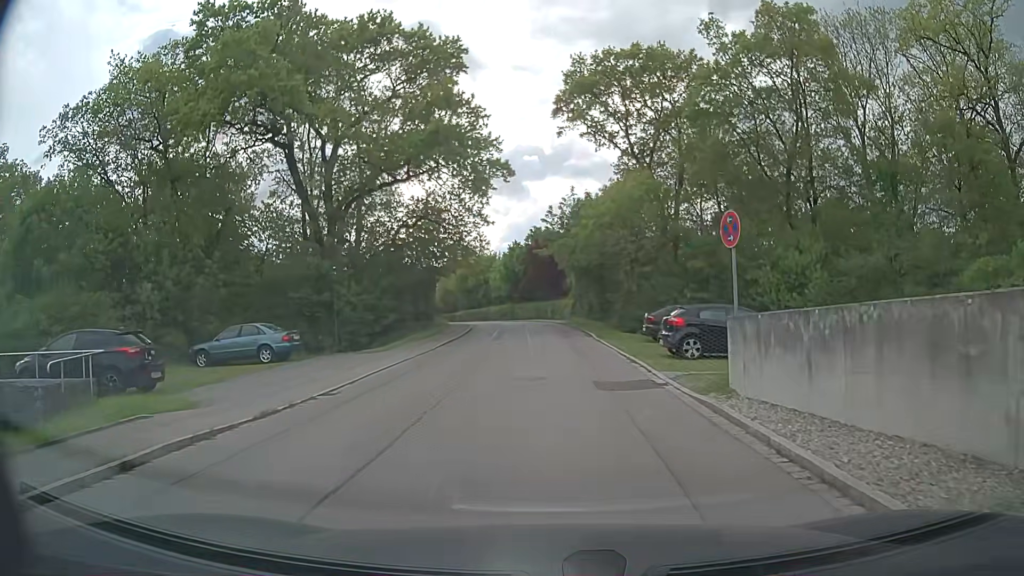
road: residential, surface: asphalt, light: Day
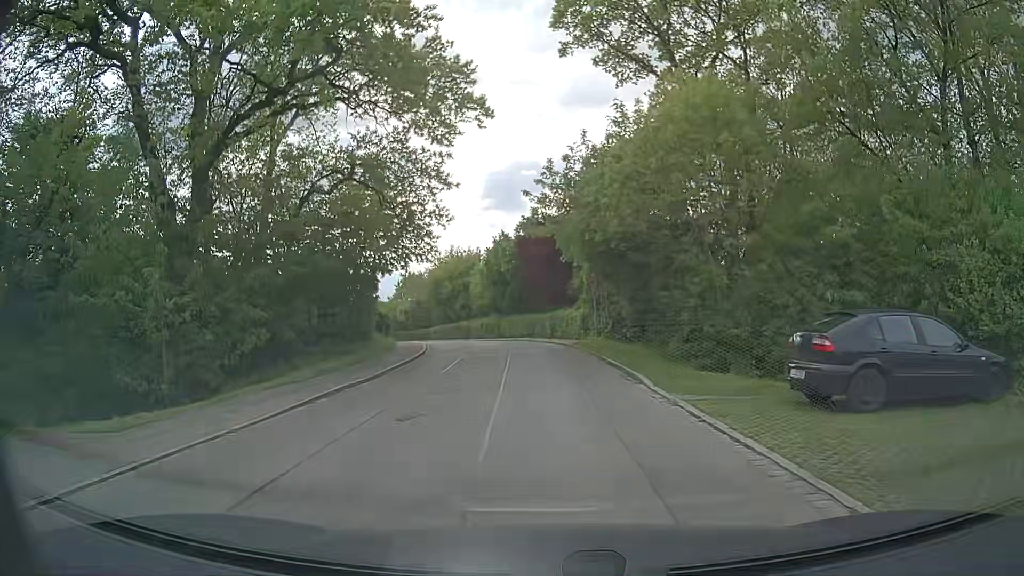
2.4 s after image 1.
(+0.3, +16.2) m; 0°
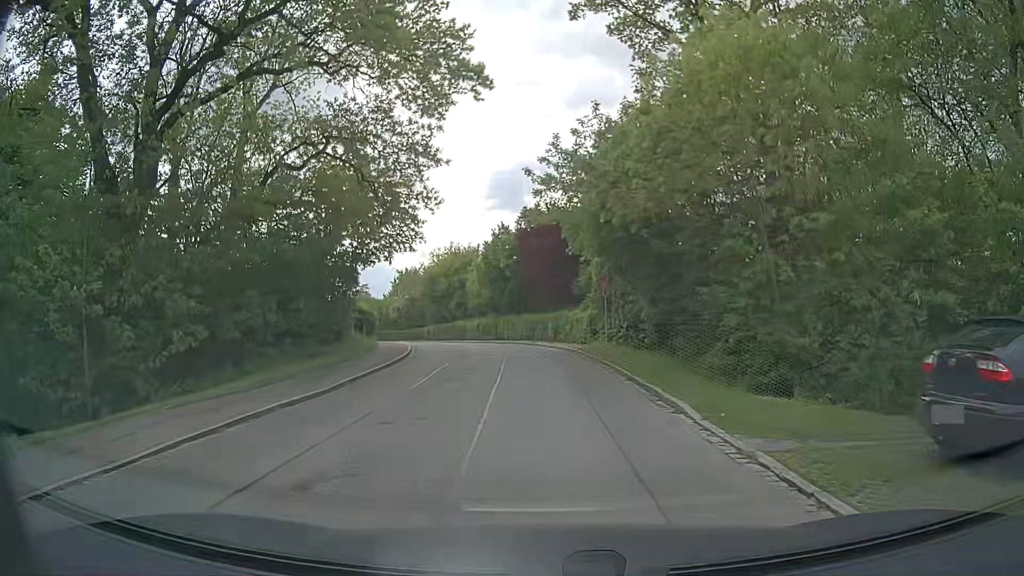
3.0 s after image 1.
(0.0, +3.9) m; 0°
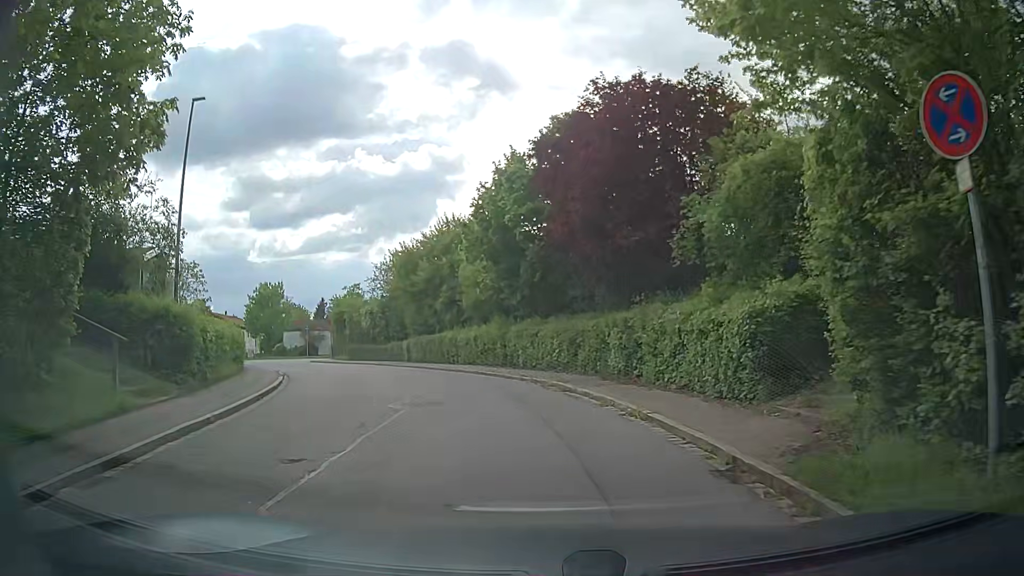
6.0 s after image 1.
(-0.3, +19.9) m; -3°
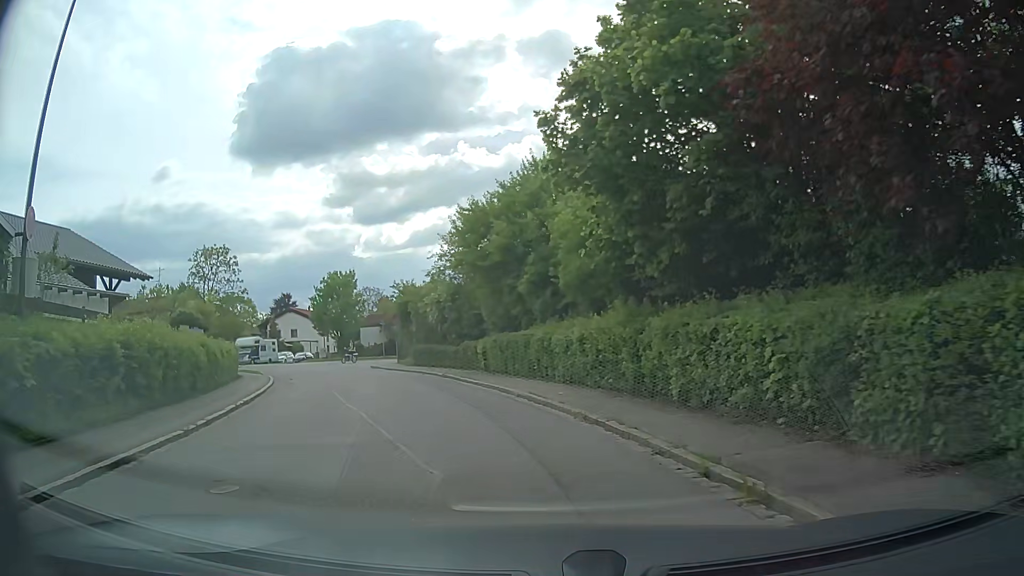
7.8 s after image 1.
(-0.8, +11.1) m; -10°
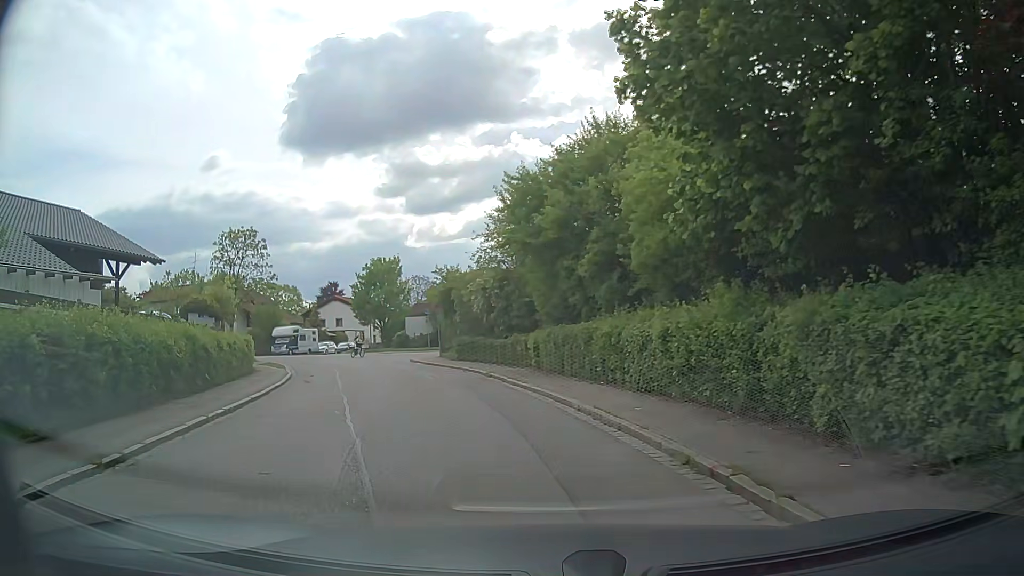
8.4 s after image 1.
(-0.1, +3.6) m; -6°
(-1, +10) (-3, +20) (-6, +29) (-9, +39) (-14, +47) (-24, +50) (-34, +50) (-44, +50) (-54, +50) (-64, +49) m
